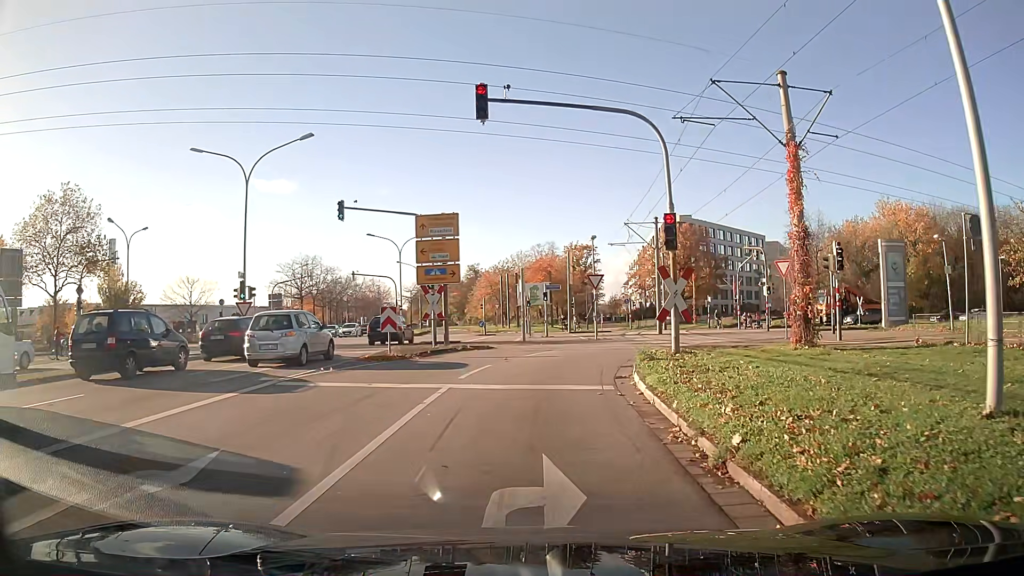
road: tertiary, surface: asphalt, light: Day
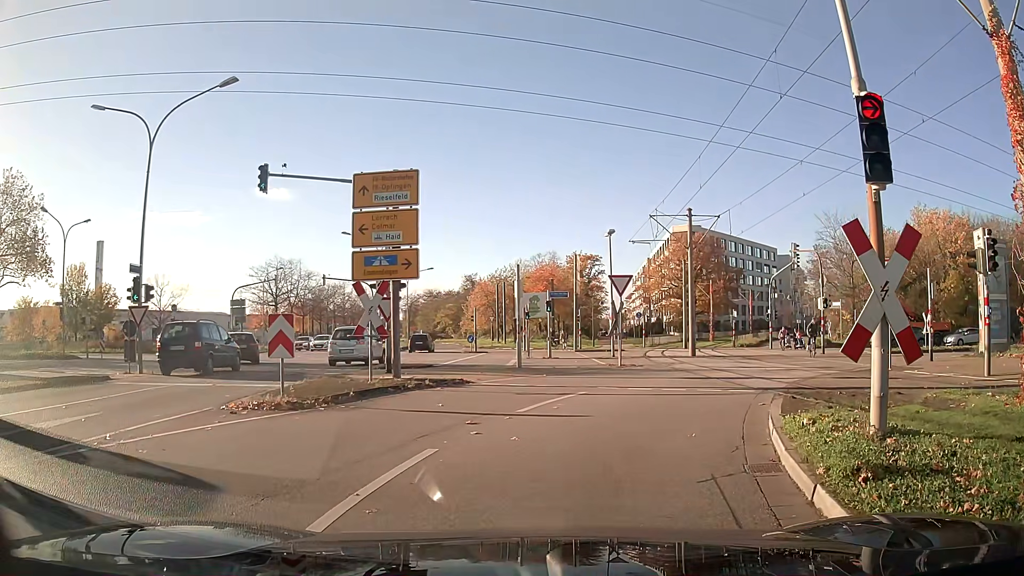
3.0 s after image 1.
(0.0, +8.5) m; 0°
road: tertiary_link
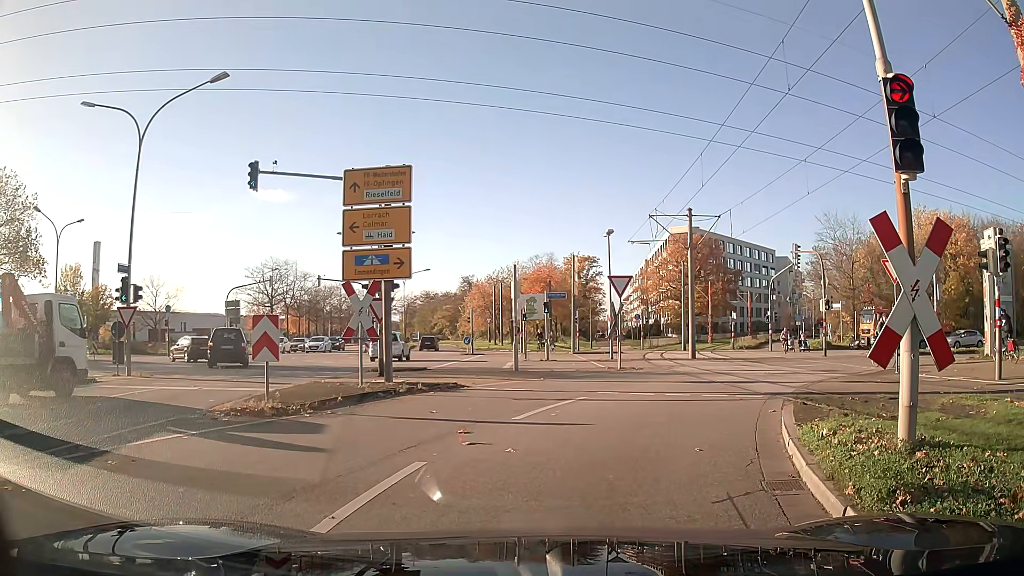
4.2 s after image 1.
(0.0, +0.5) m; 0°
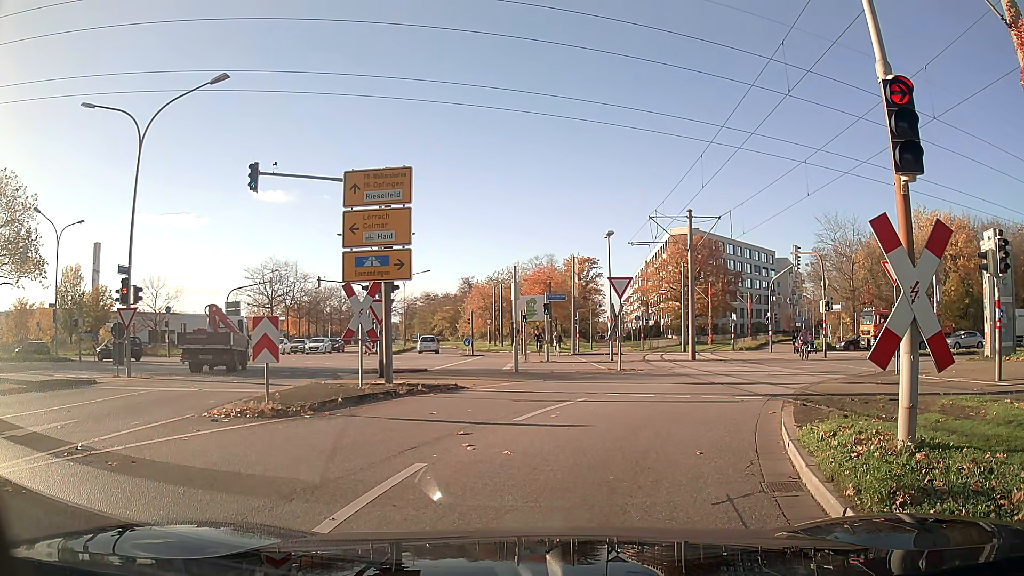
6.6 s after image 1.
(0.0, +0.1) m; 0°
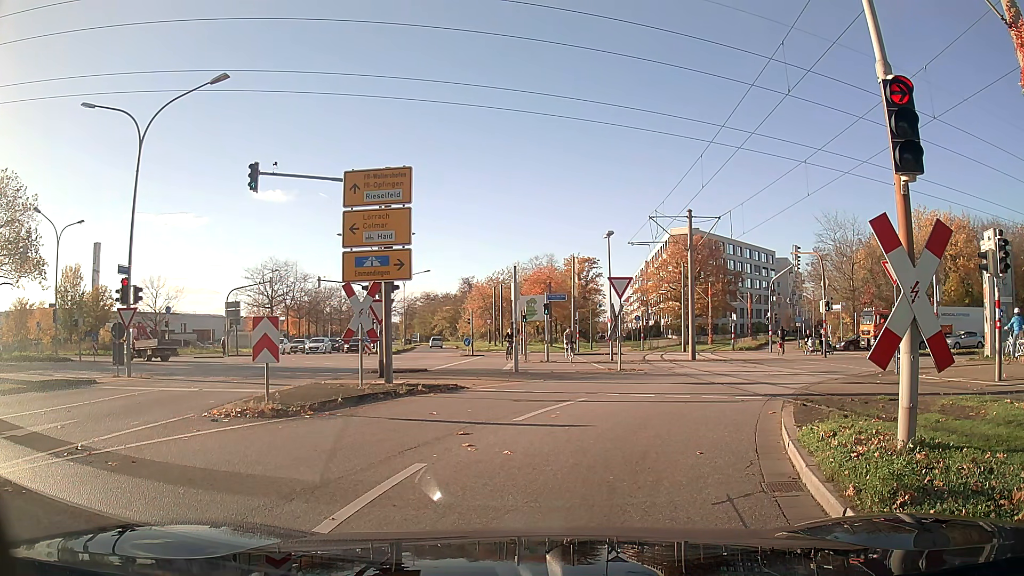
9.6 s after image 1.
(0.0, 0.0) m; 0°
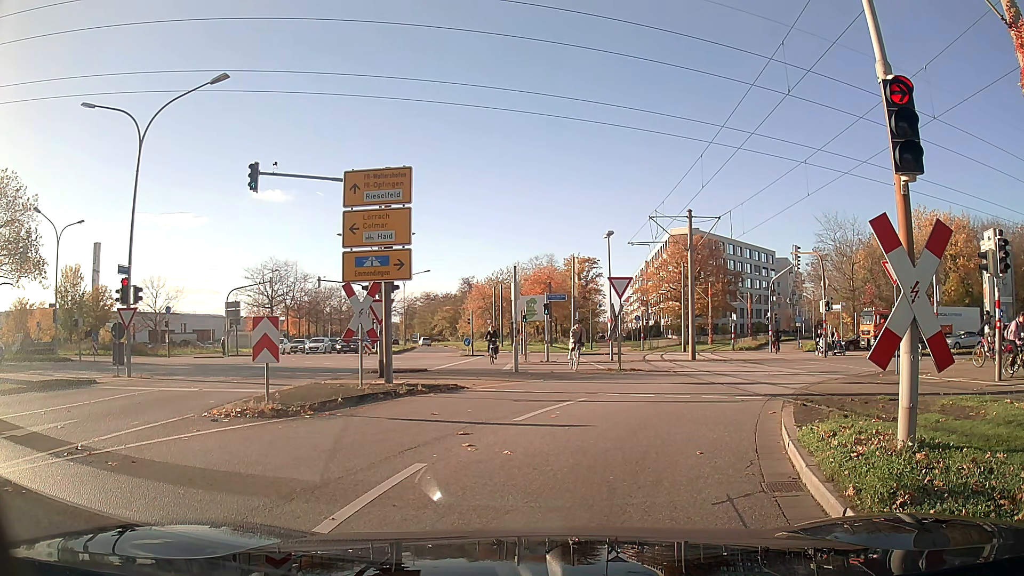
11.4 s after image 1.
(0.0, 0.0) m; 0°
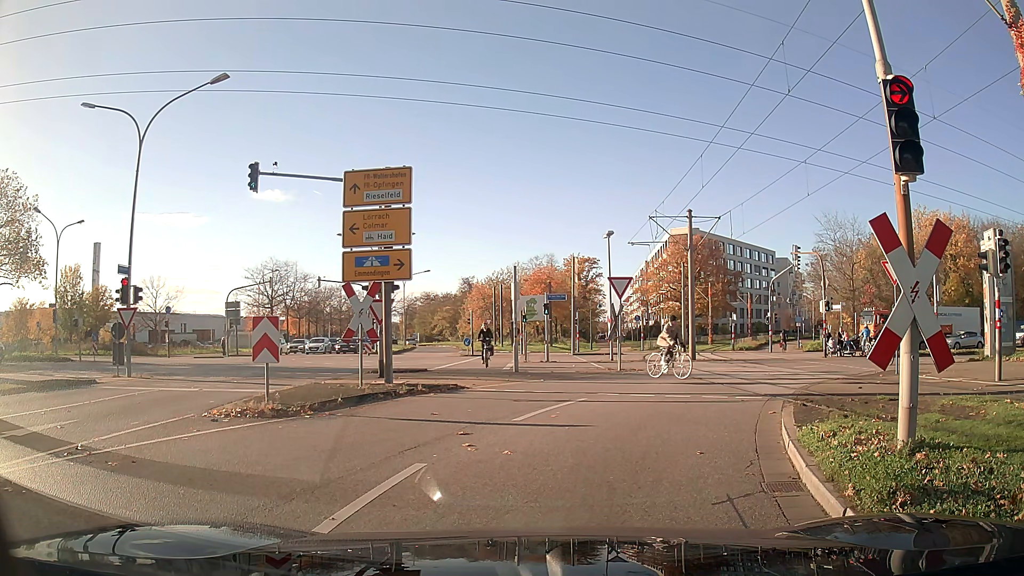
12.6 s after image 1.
(0.0, 0.0) m; 0°
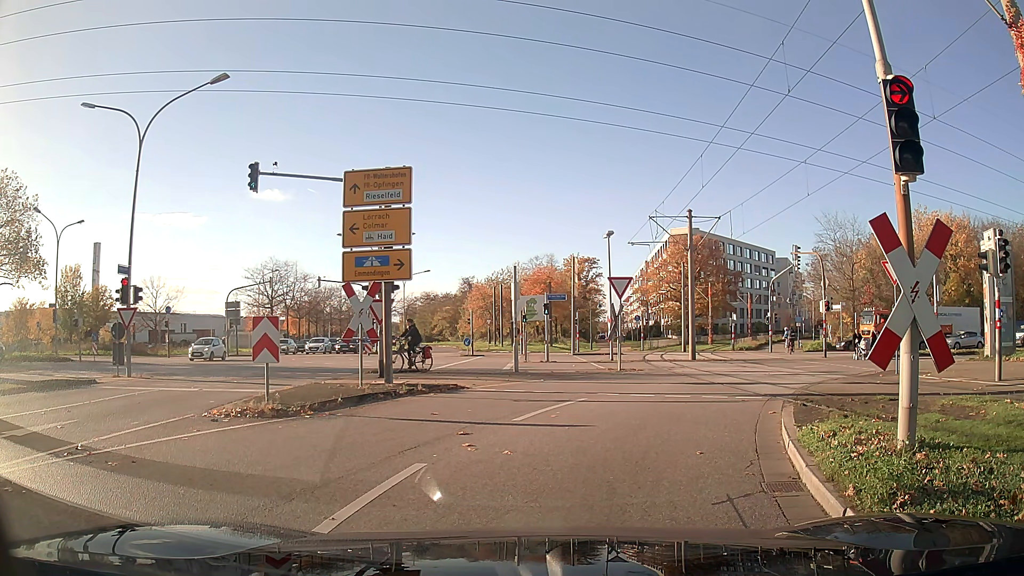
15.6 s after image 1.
(0.0, 0.0) m; 0°
